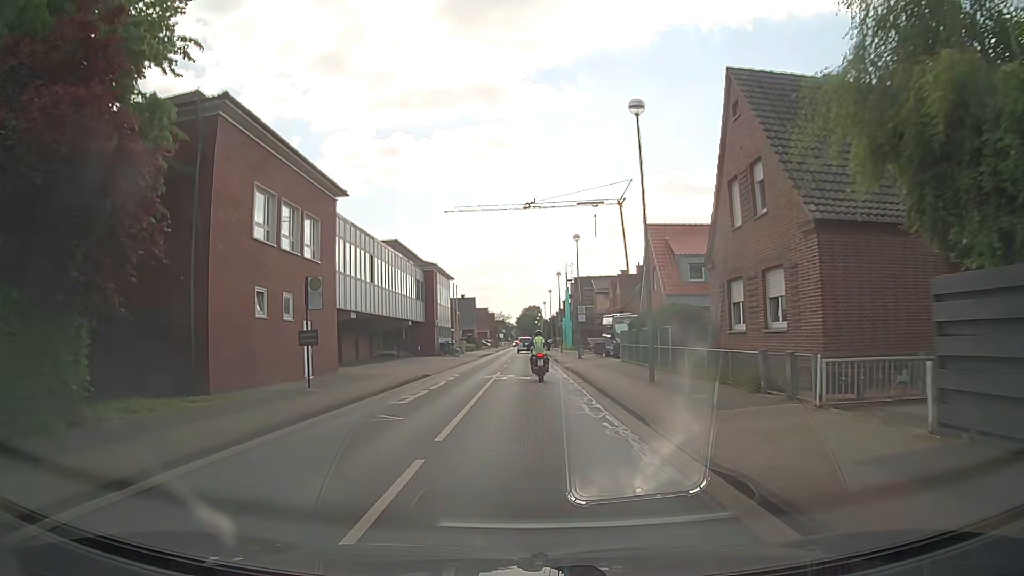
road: tertiary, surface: asphalt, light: Day
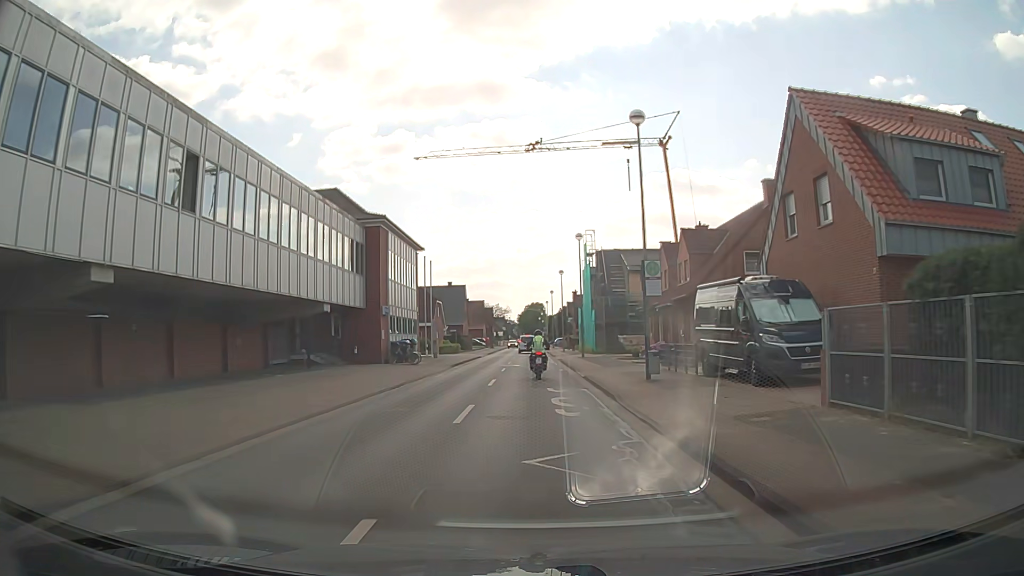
(-0.2, +24.3) m; 0°
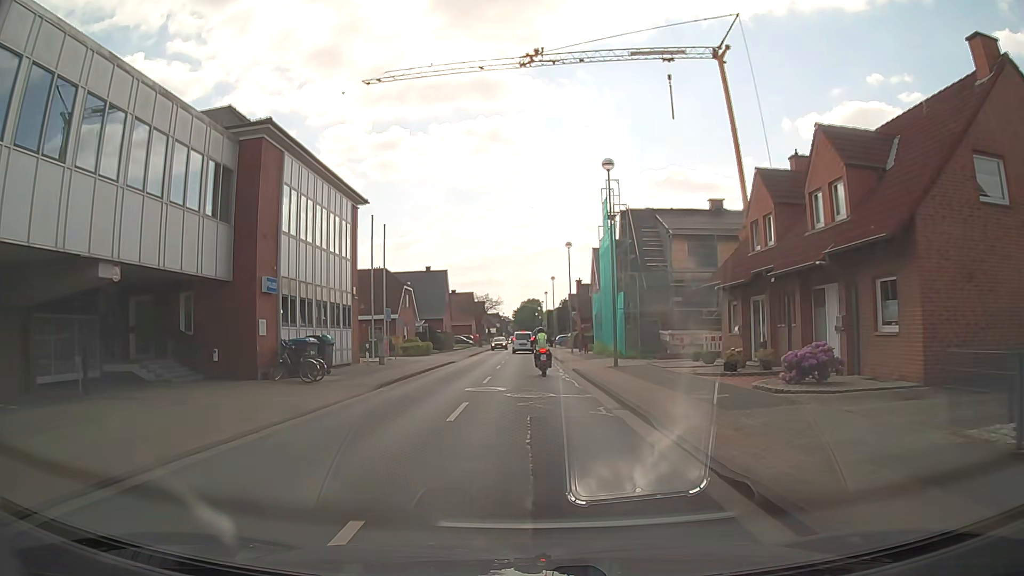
(-0.1, +18.1) m; 0°
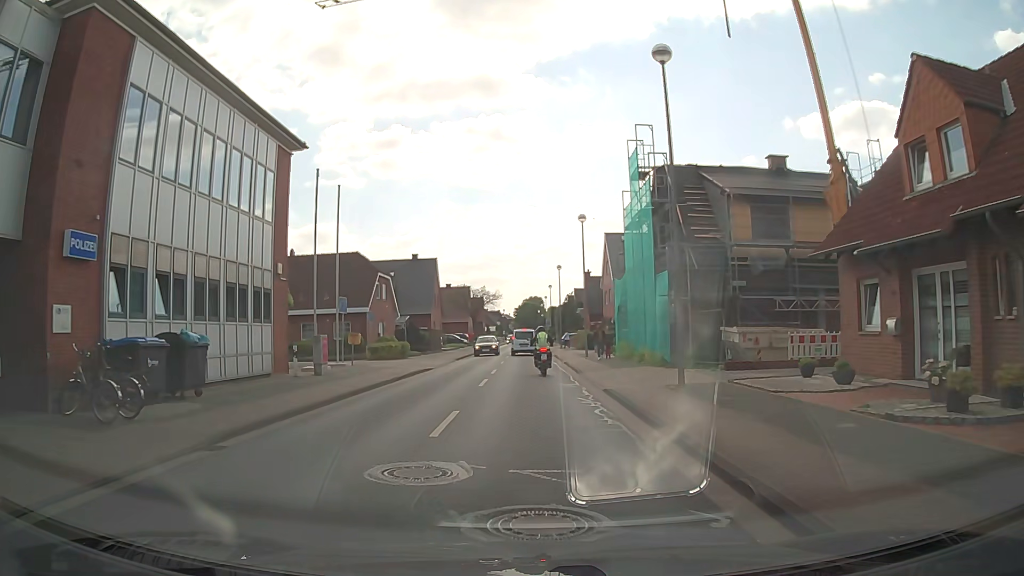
(-0.1, +10.7) m; -1°
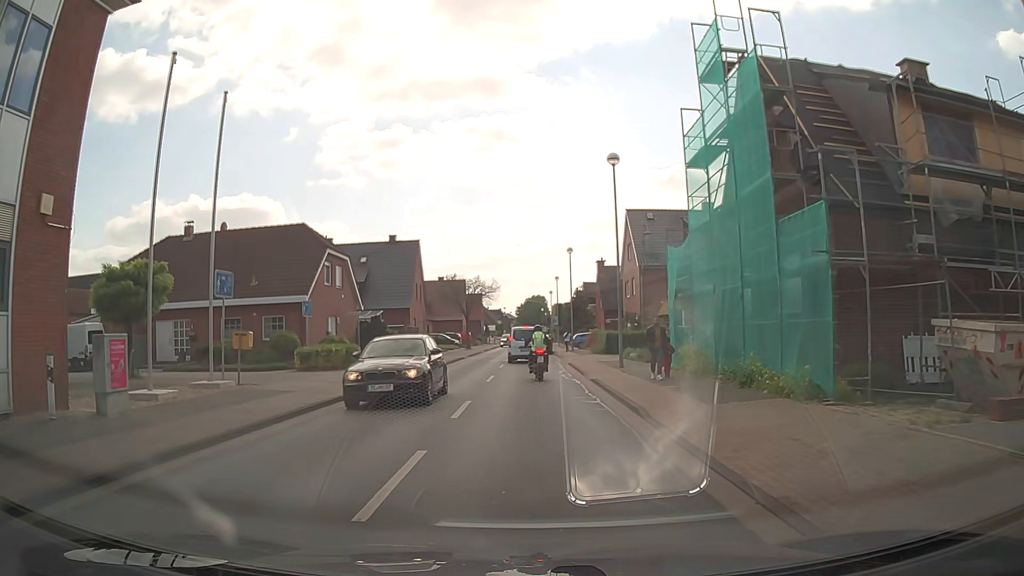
(0.0, +13.0) m; 0°
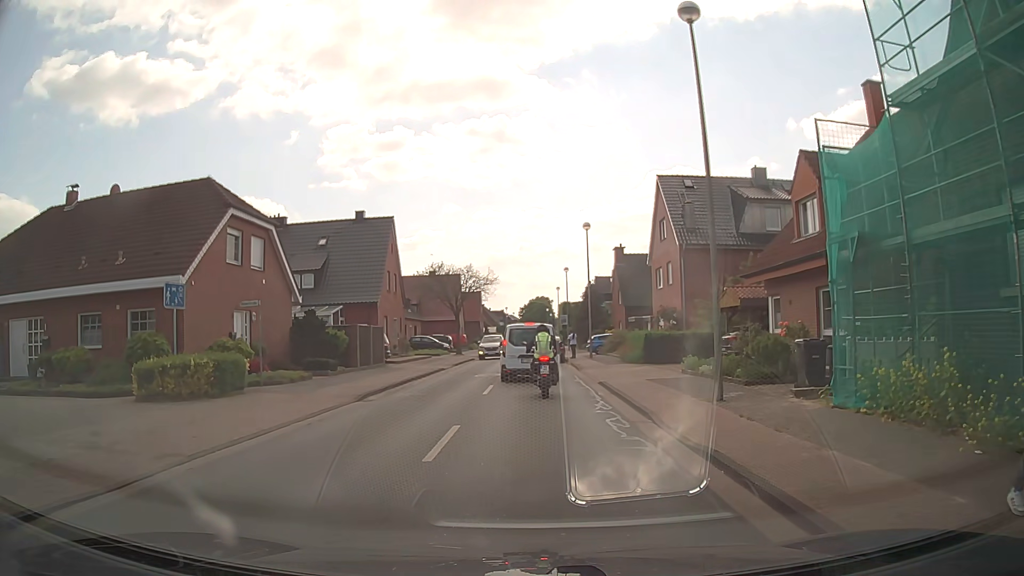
(0.0, +12.3) m; 0°
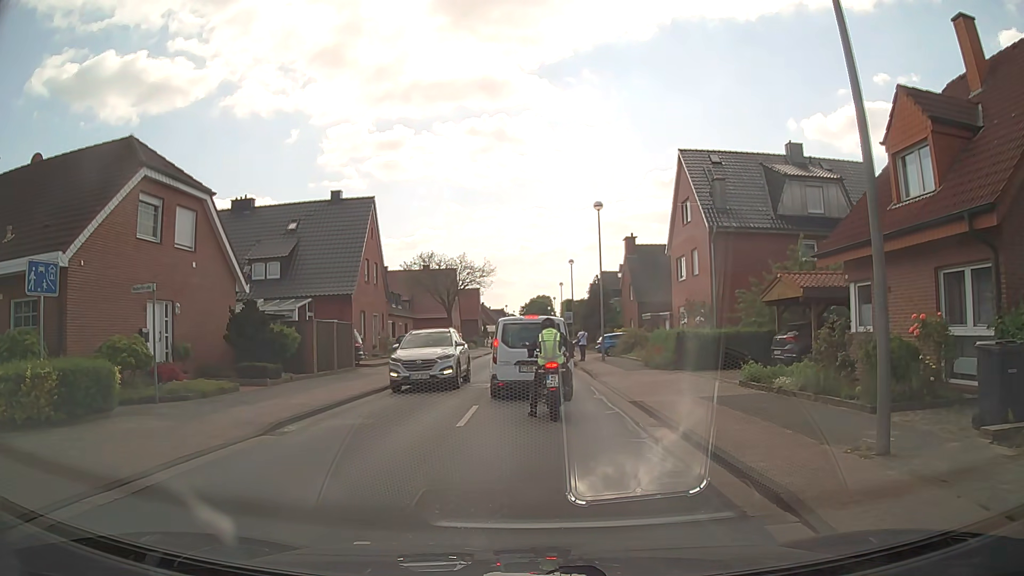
(0.0, +6.0) m; -2°
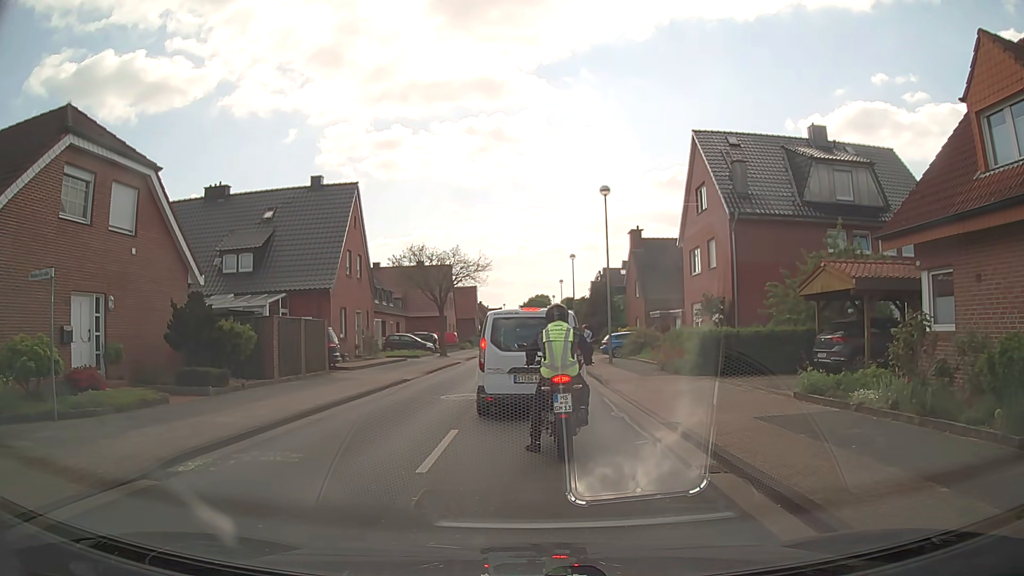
(+0.1, +3.4) m; +1°
